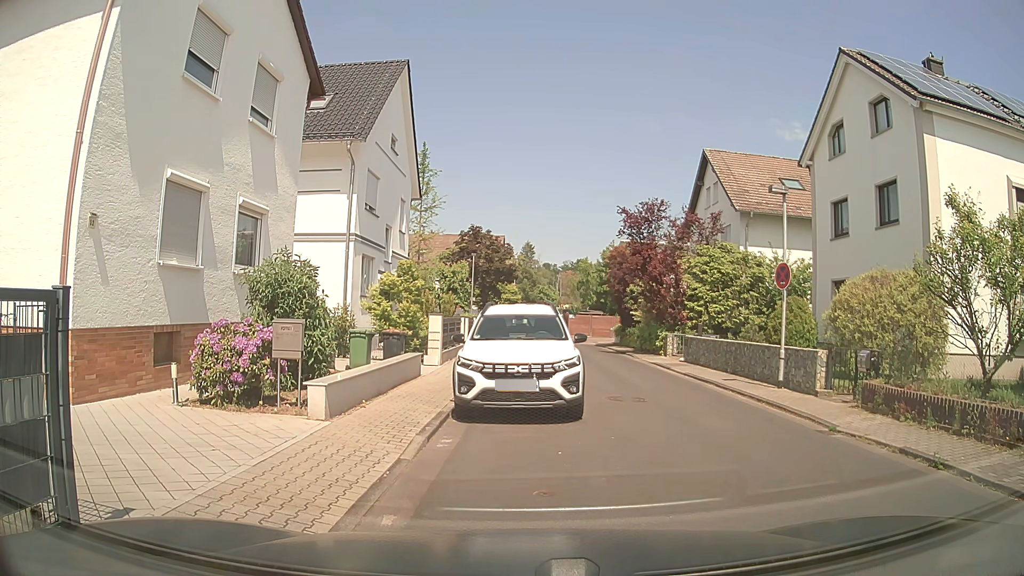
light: Day
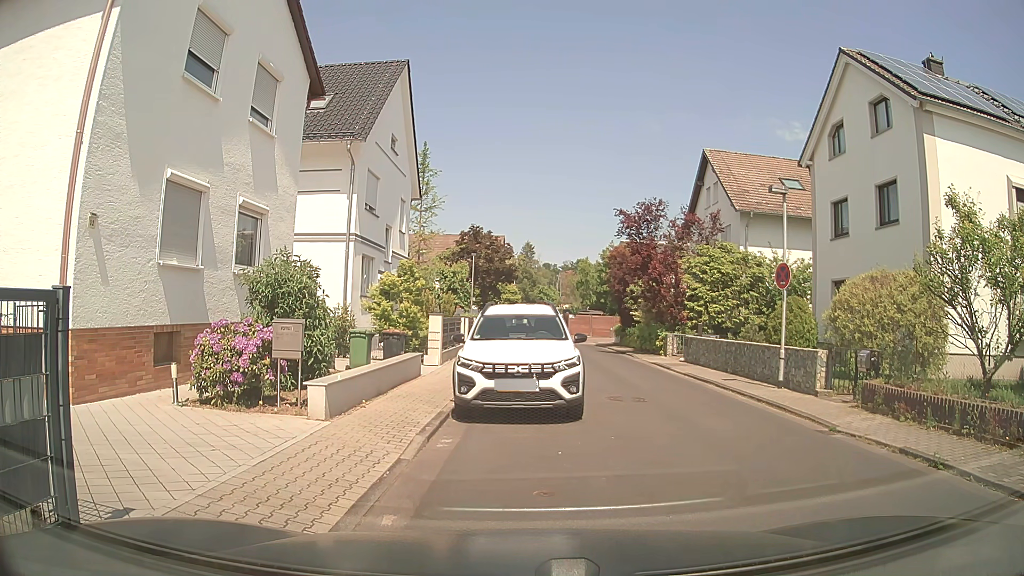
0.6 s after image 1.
(0.0, 0.0) m; 0°
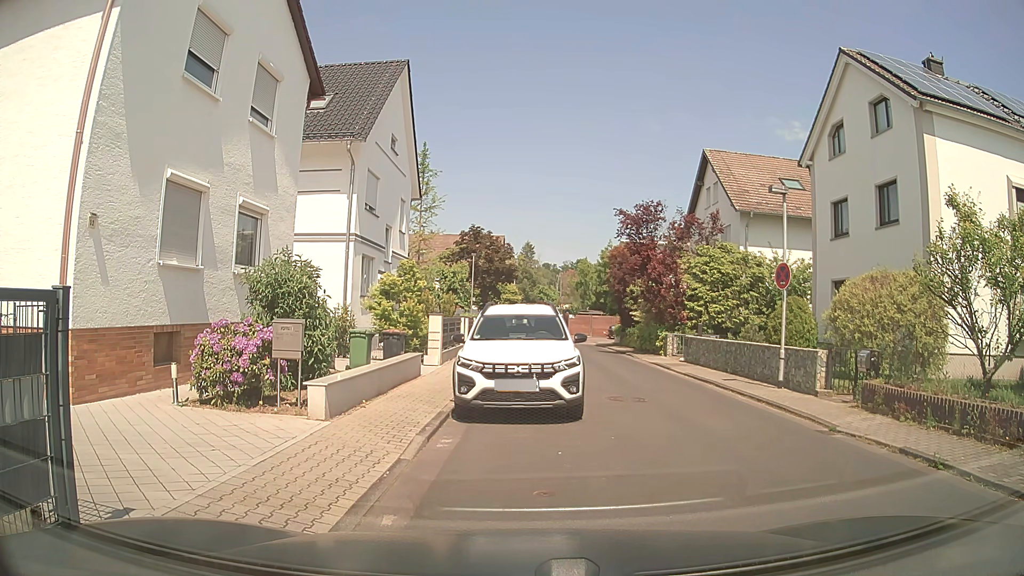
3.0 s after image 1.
(0.0, 0.0) m; 0°
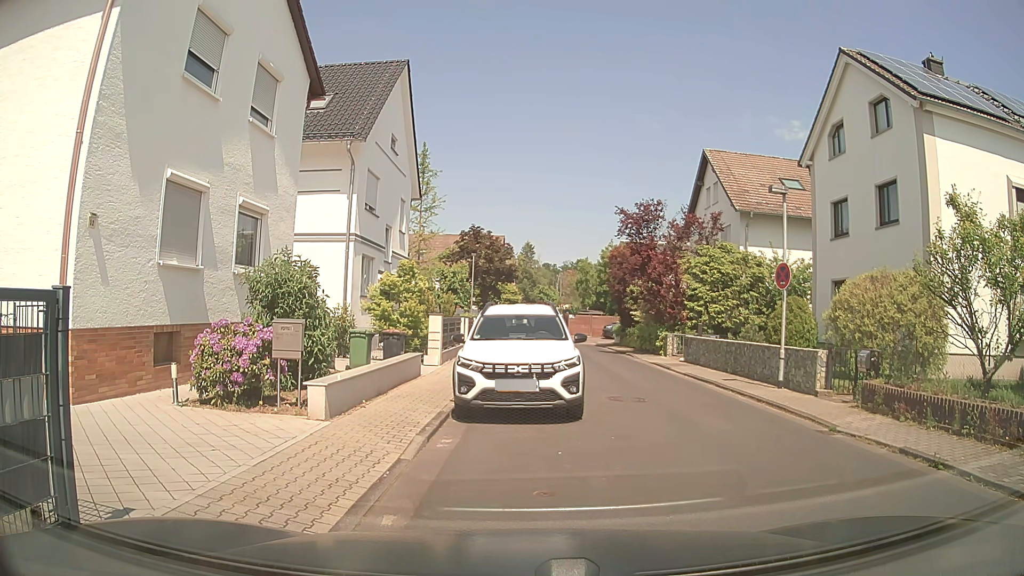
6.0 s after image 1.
(0.0, 0.0) m; 0°
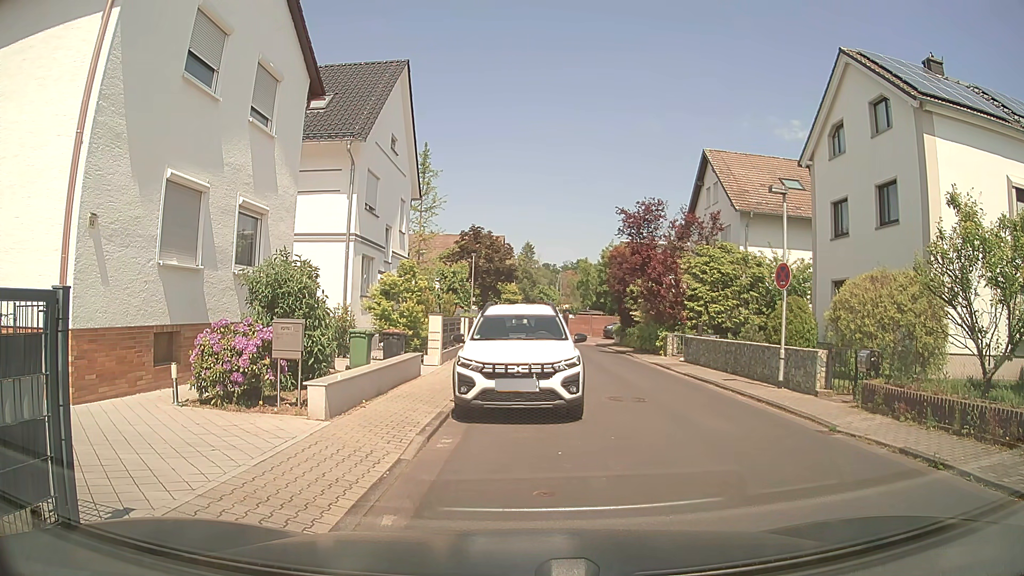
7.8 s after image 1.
(0.0, 0.0) m; 0°
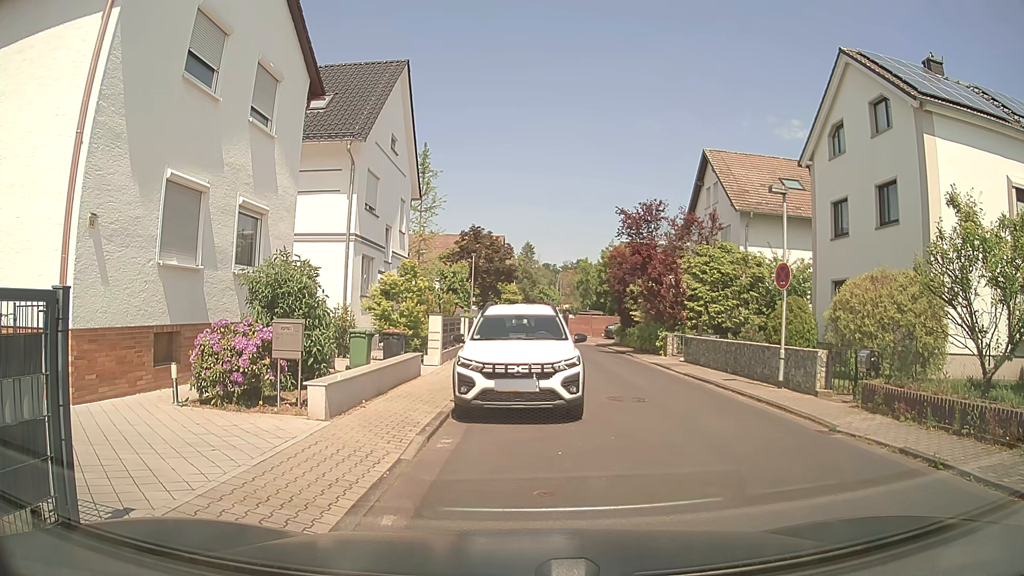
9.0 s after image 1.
(0.0, 0.0) m; 0°
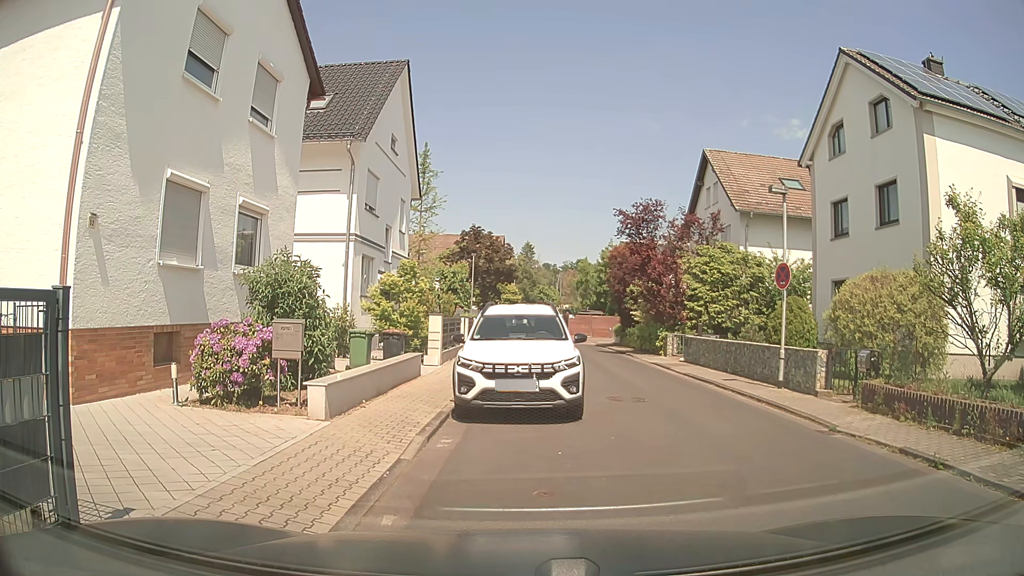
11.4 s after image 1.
(0.0, 0.0) m; 0°
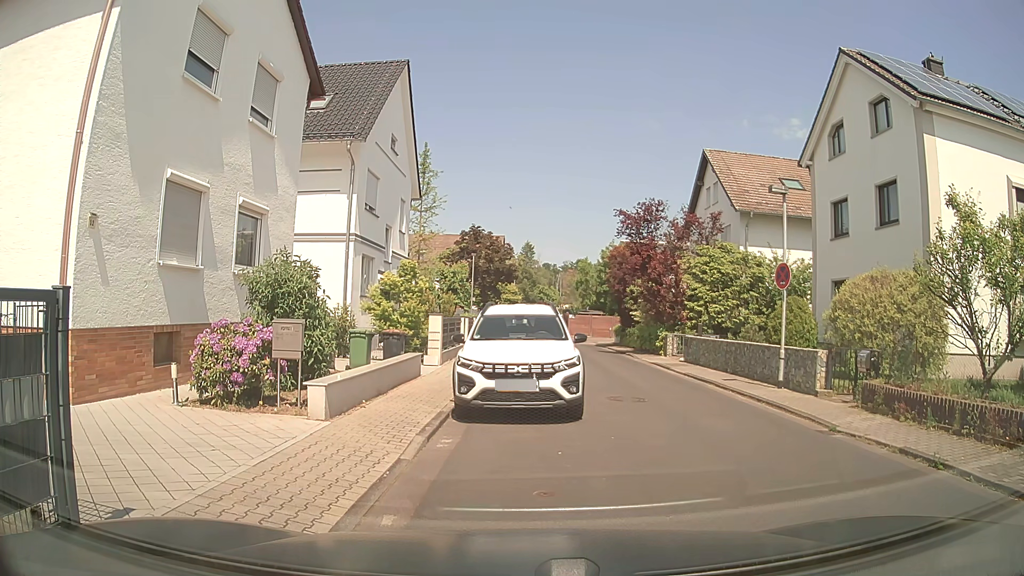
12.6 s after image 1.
(0.0, 0.0) m; 0°
